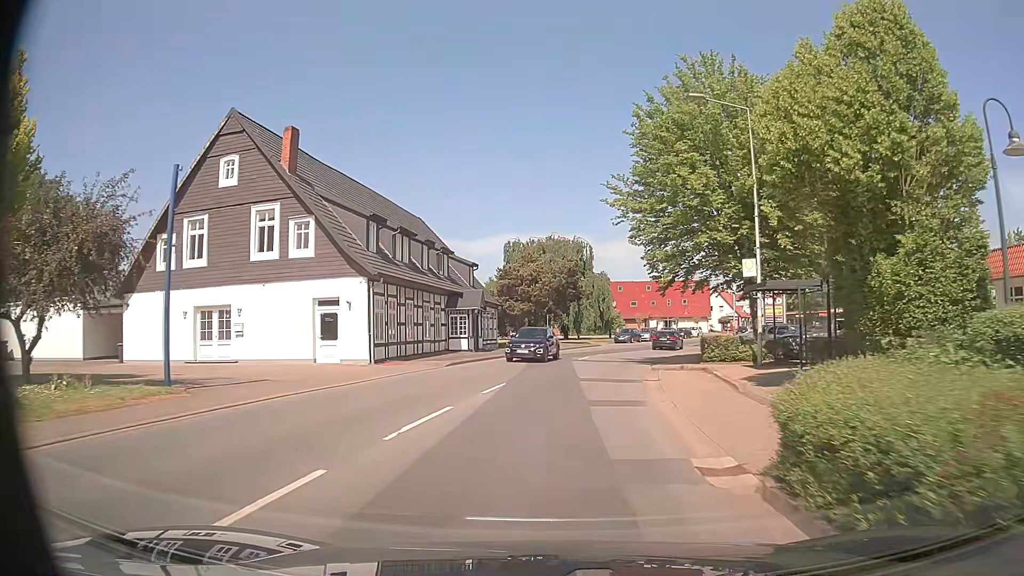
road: secondary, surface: asphalt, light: Day
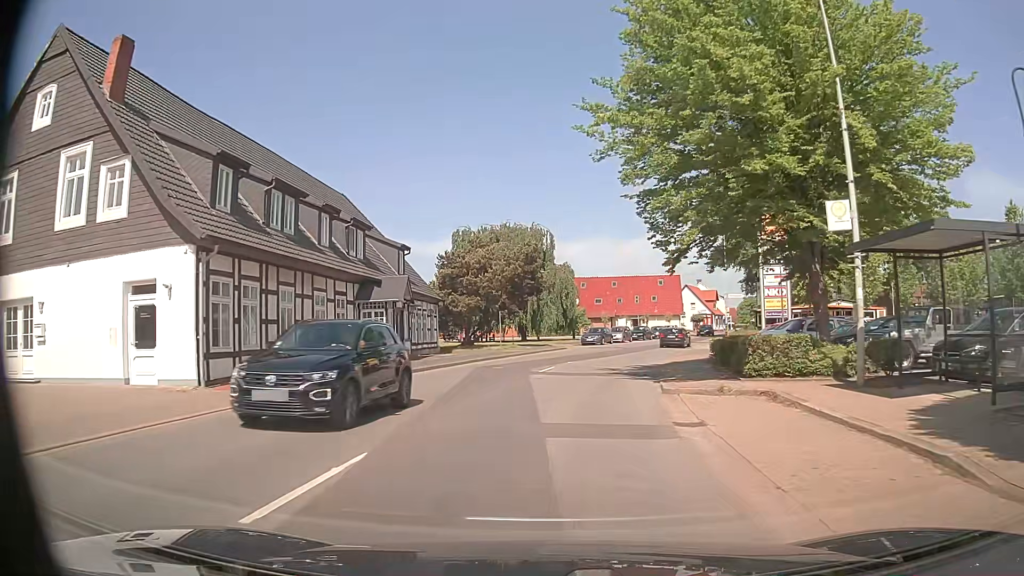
(+0.2, +10.7) m; +2°
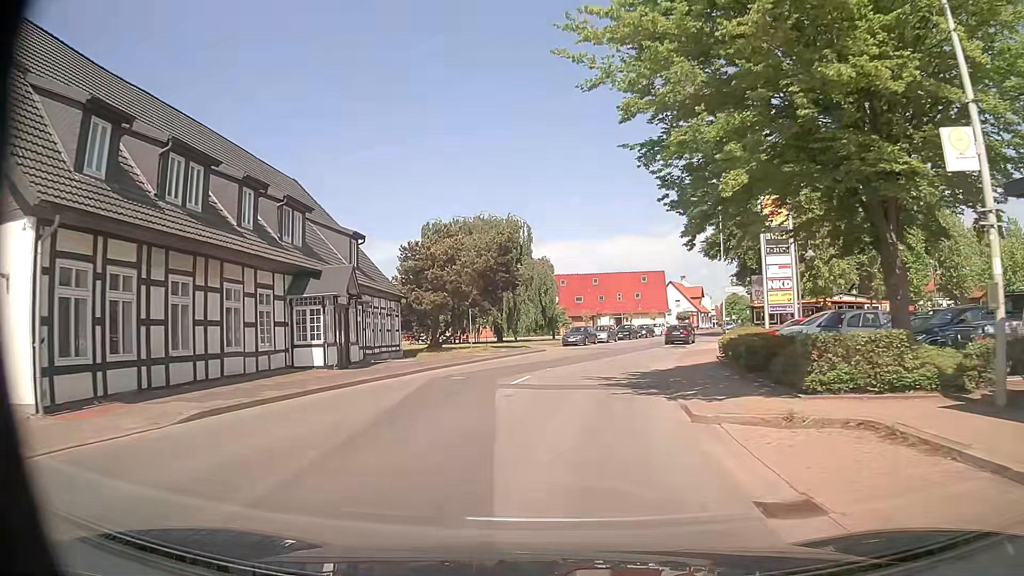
(+0.1, +5.3) m; +2°
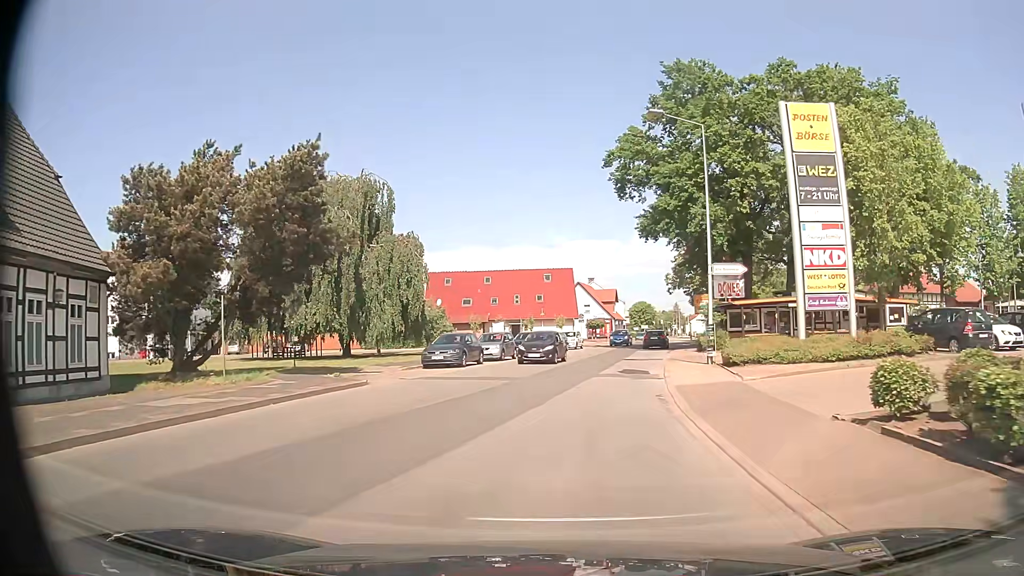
(+1.5, +20.7) m; +8°
(0, +10) (+2, +20) (+3, +30) (+5, +40) (+8, +49) (+10, +59) (+13, +69) (+16, +78) (+21, +87) (+29, +92) m
